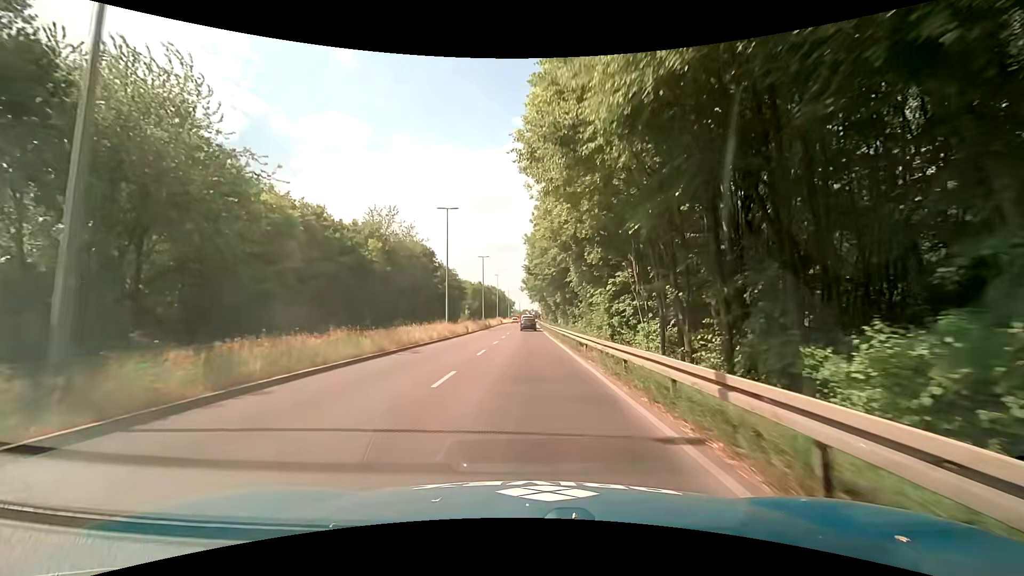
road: primary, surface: asphalt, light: Day
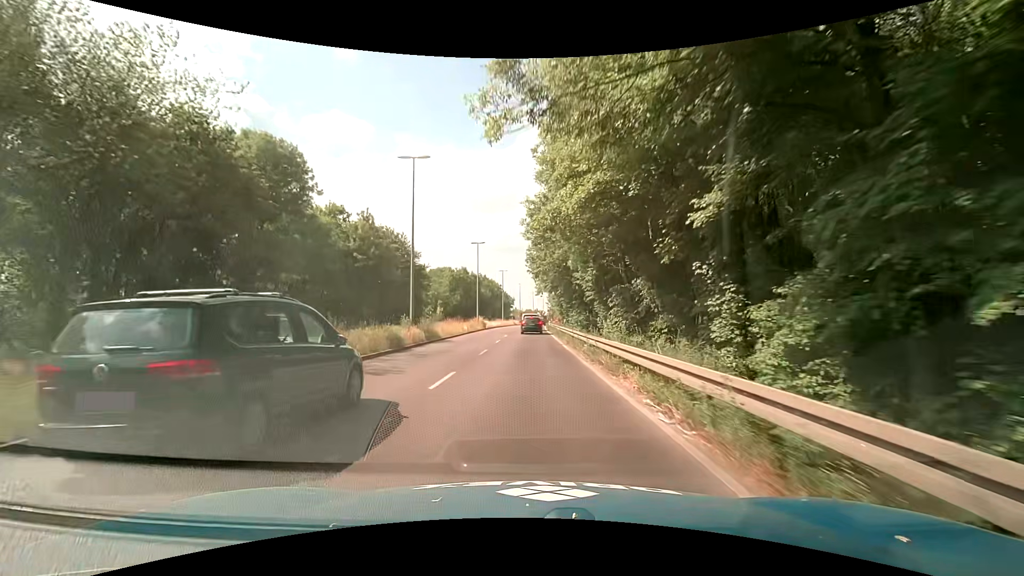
(-0.3, +45.6) m; 0°
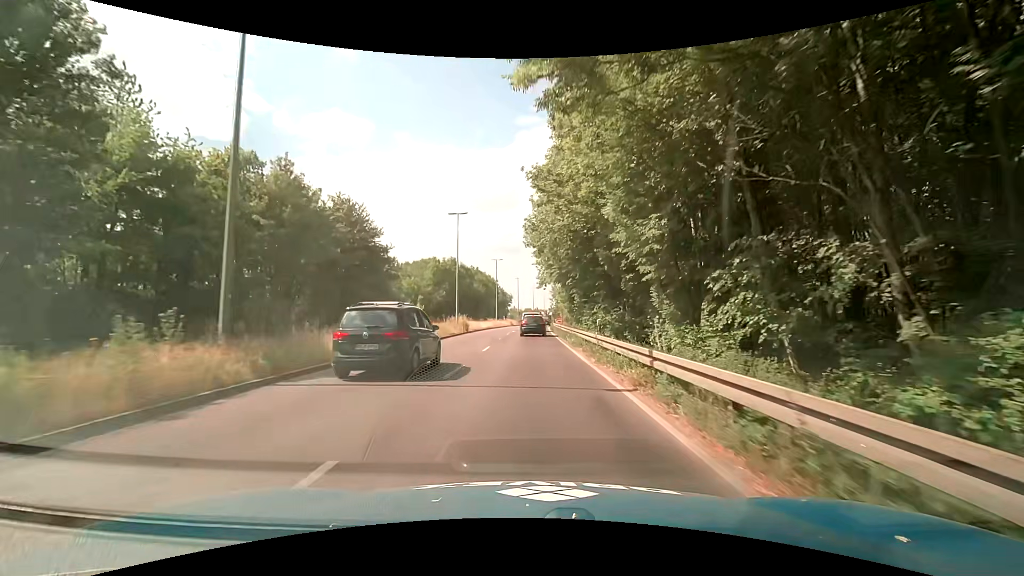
(0.0, +16.5) m; 0°
(0, +10) (0, +20) (0, +30) (0, +40) (0, +50) (0, +60) (+1, +70) (+1, +80) (+2, +90) (+4, +100) m
